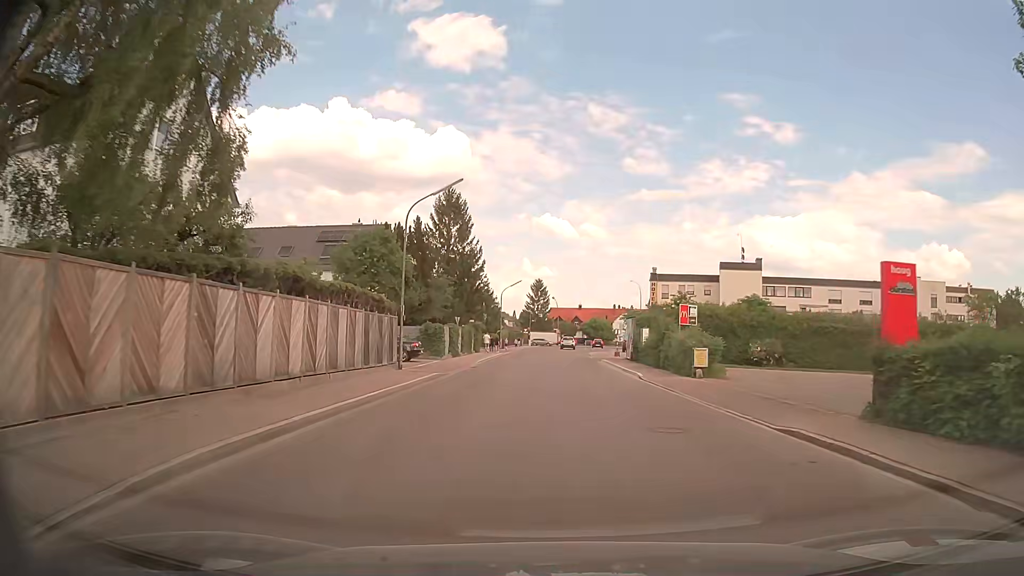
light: Day
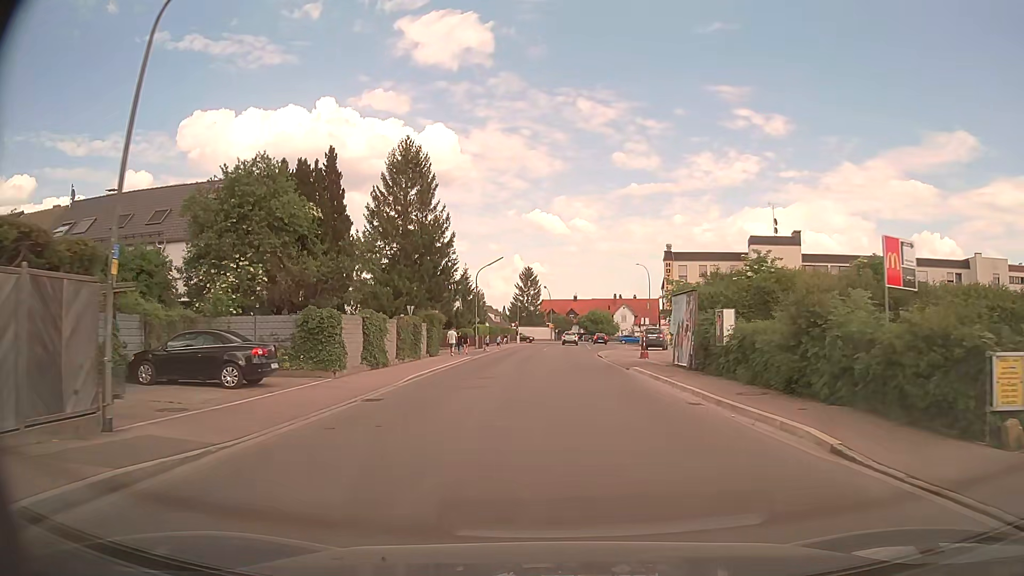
(-0.1, +18.9) m; 0°
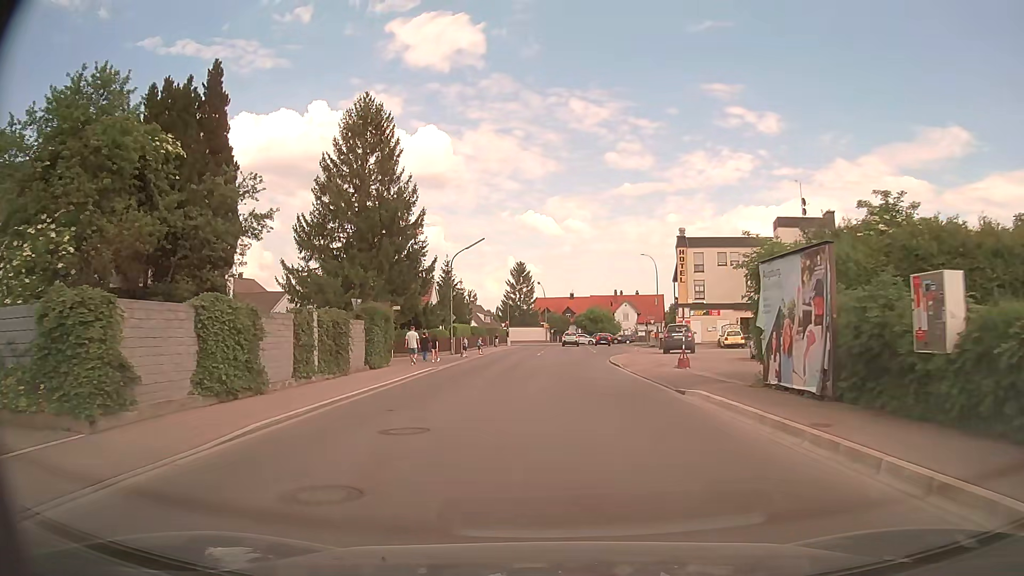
(0.0, +11.8) m; 0°
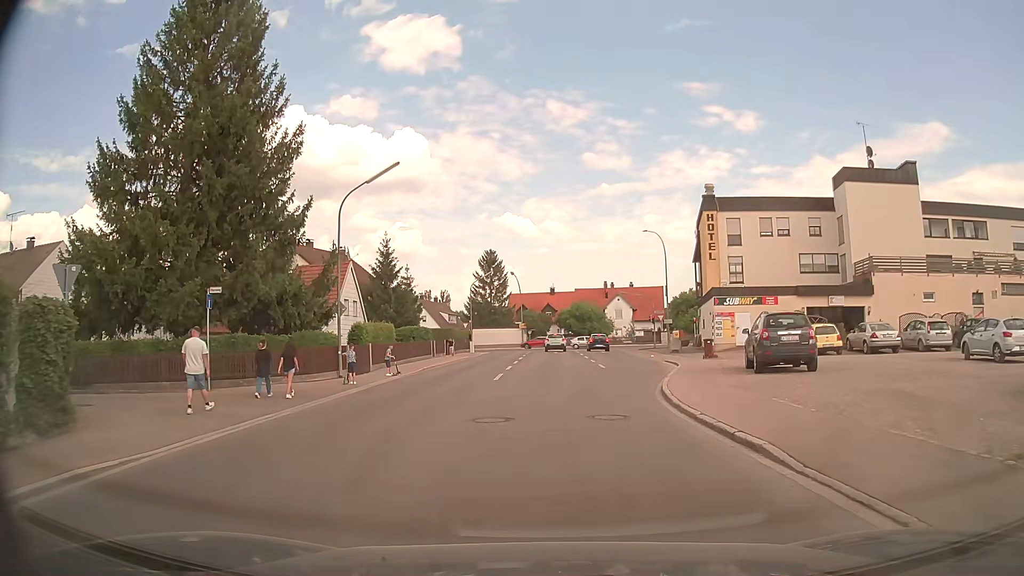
(+0.3, +20.8) m; +2°
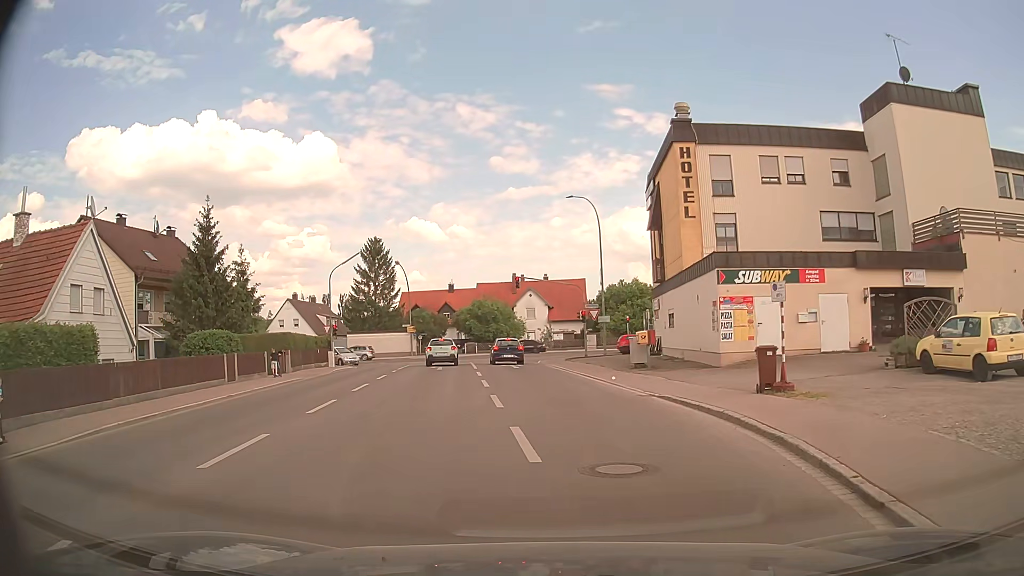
(+1.1, +18.6) m; +8°
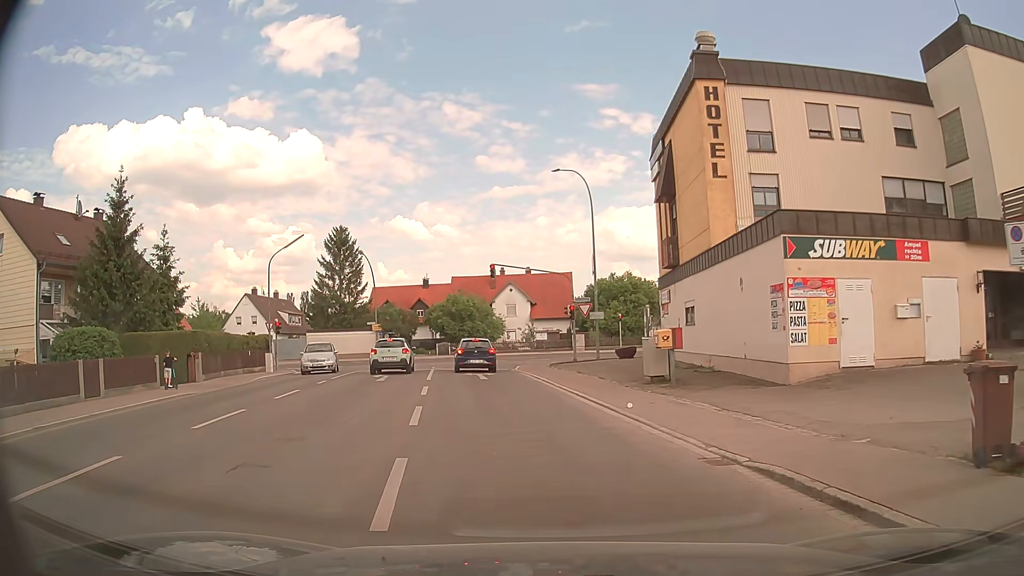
(+0.2, +8.2) m; +2°
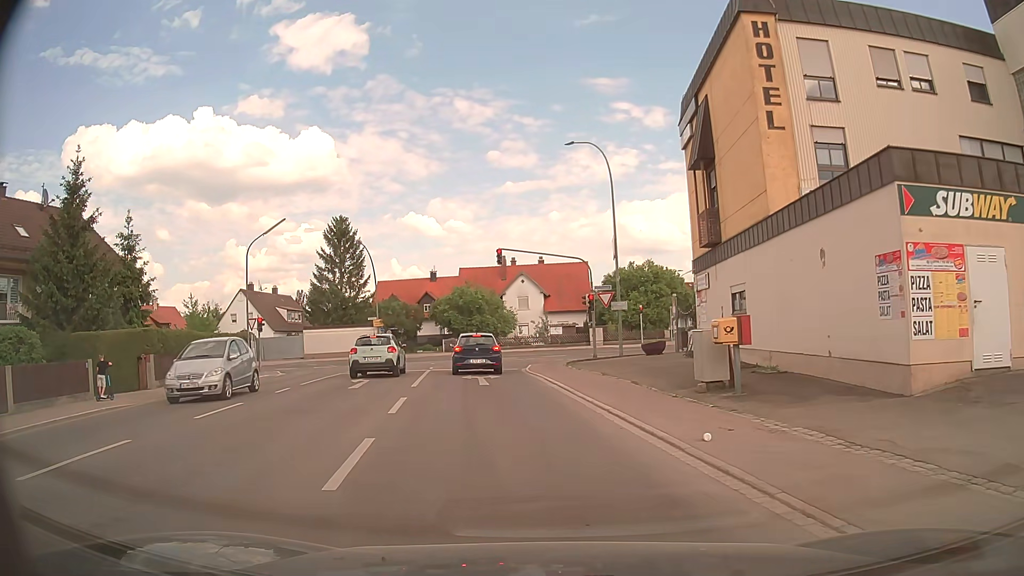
(0.0, +4.9) m; -2°
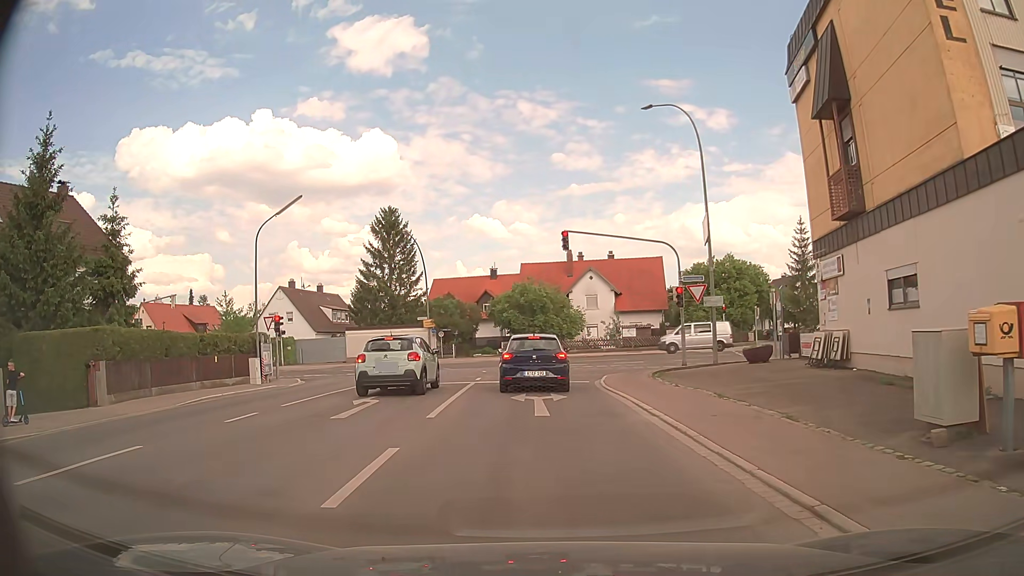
(-0.3, +6.6) m; -6°
